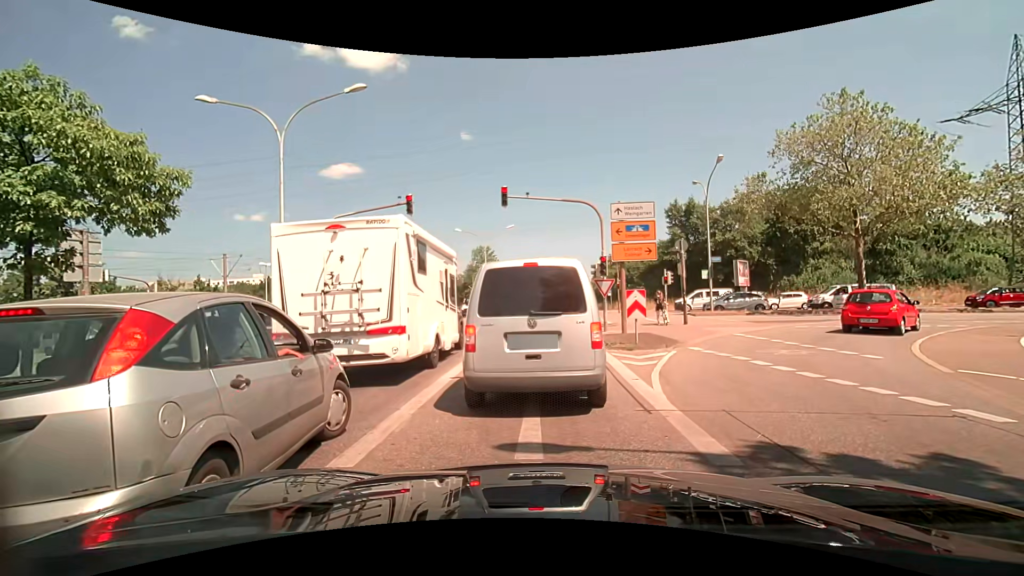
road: secondary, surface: asphalt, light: Day
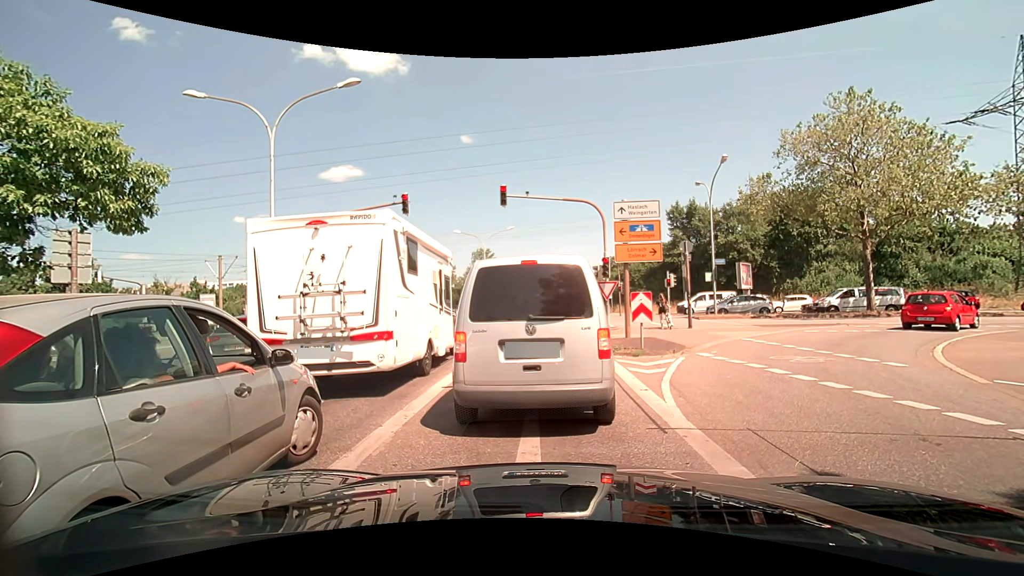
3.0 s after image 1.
(0.0, +0.8) m; 0°
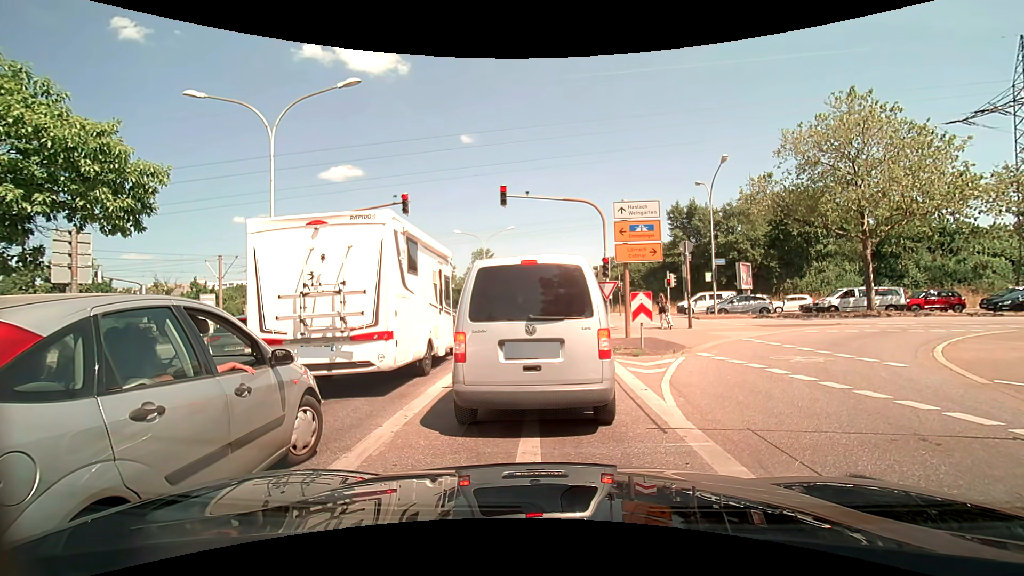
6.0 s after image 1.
(0.0, 0.0) m; 0°
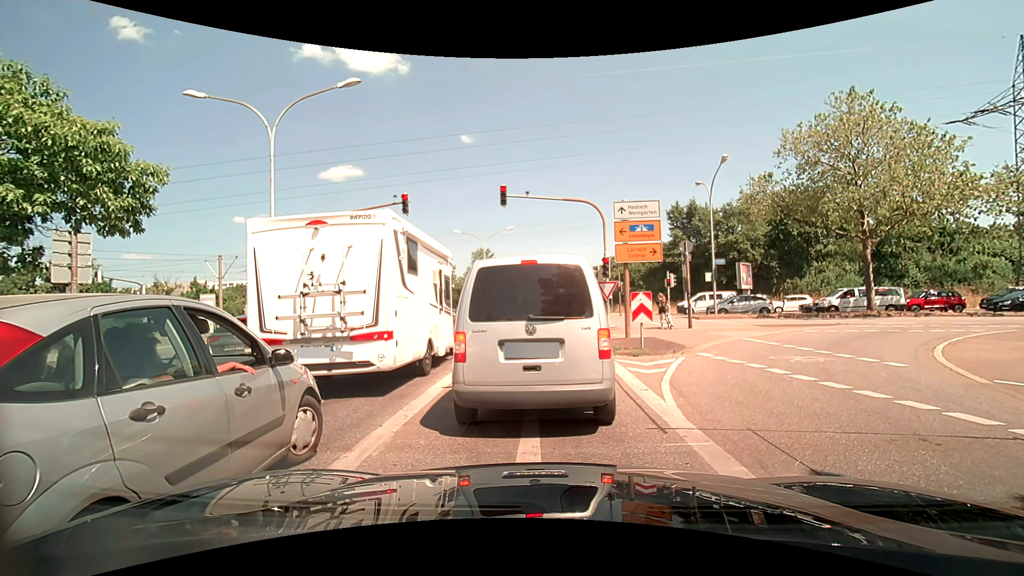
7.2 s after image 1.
(0.0, 0.0) m; 0°
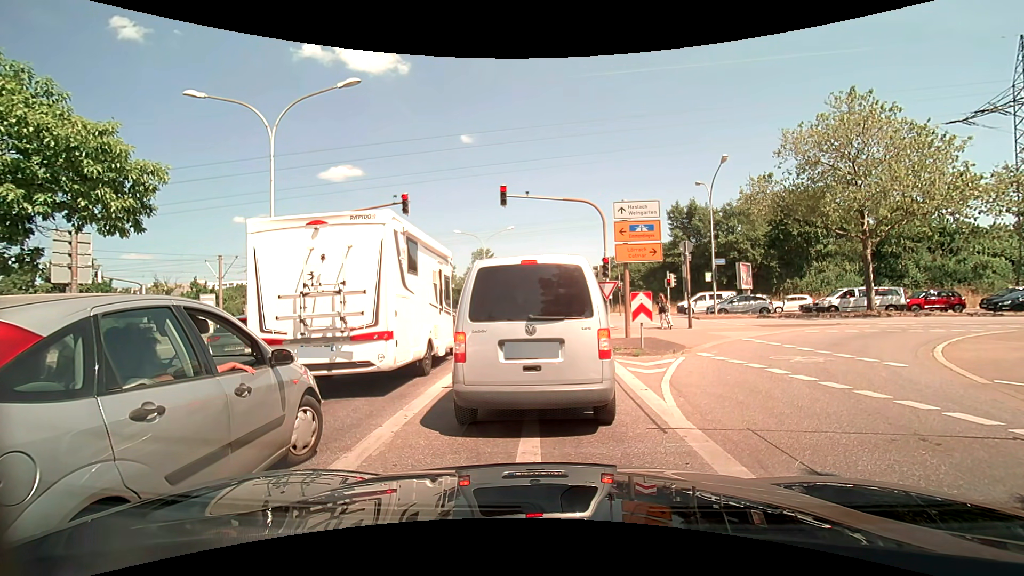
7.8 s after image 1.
(0.0, 0.0) m; 0°
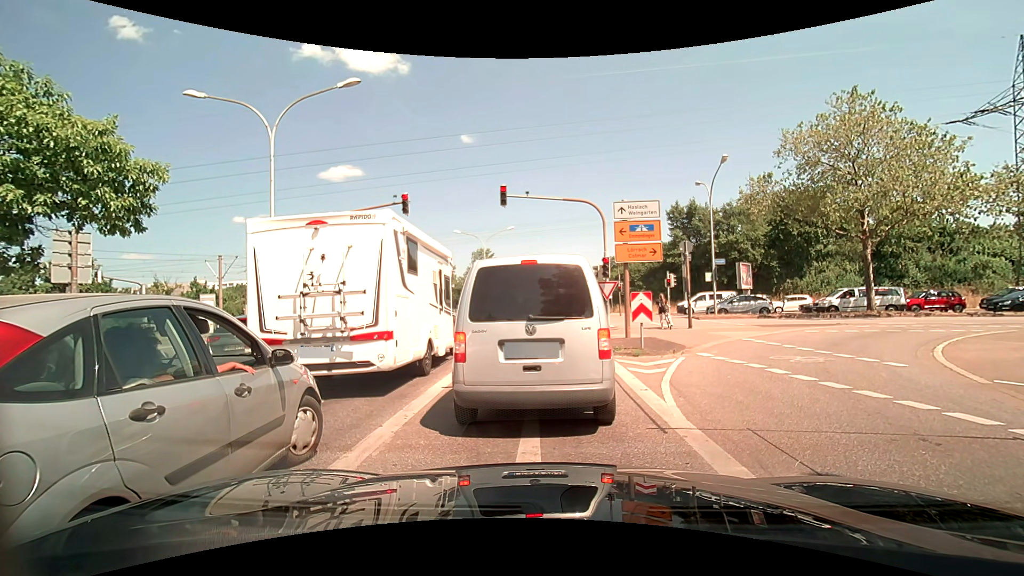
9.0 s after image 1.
(0.0, 0.0) m; 0°
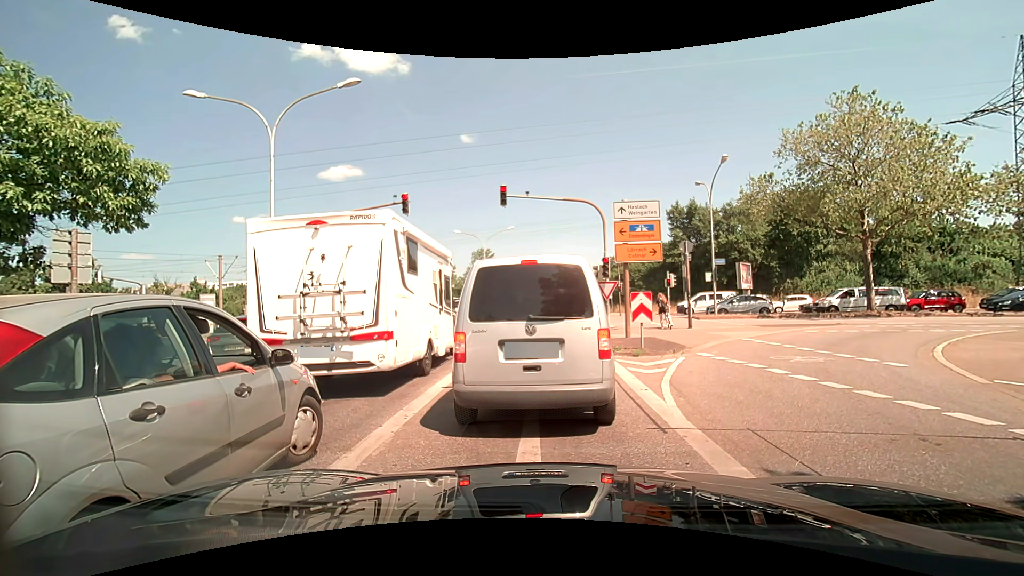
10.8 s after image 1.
(0.0, 0.0) m; 0°
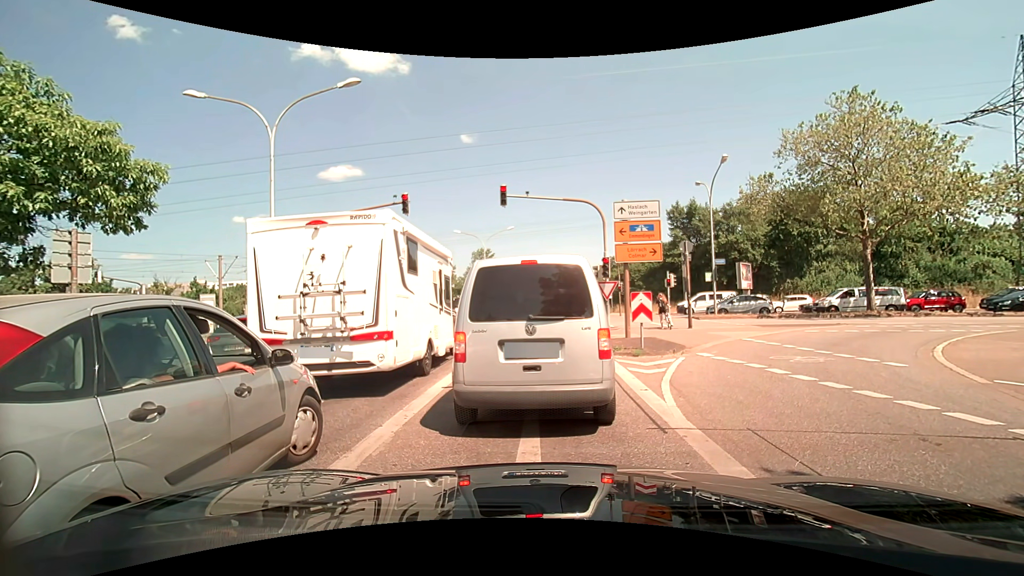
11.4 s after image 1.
(0.0, 0.0) m; 0°
